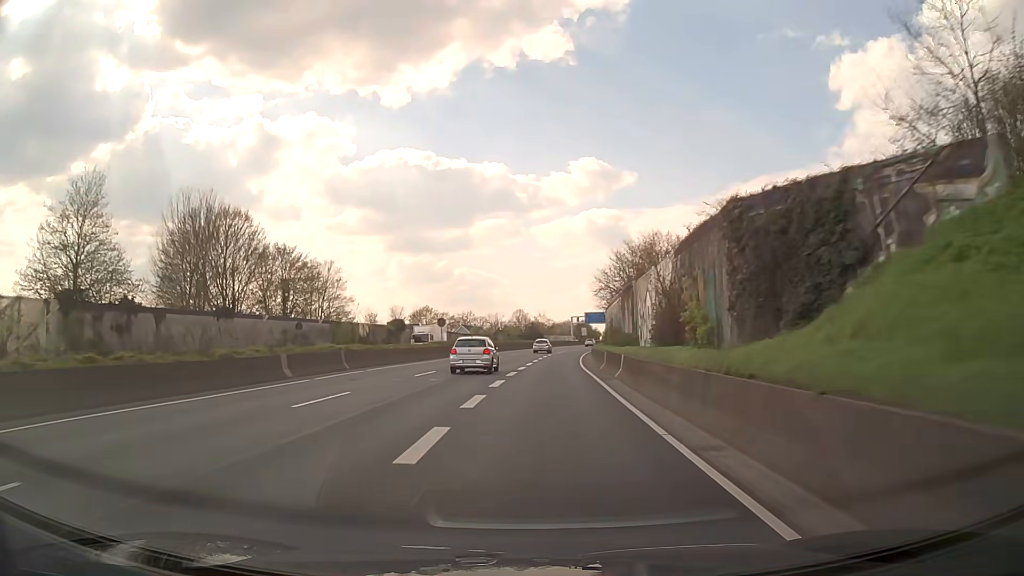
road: trunk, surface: asphalt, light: Day
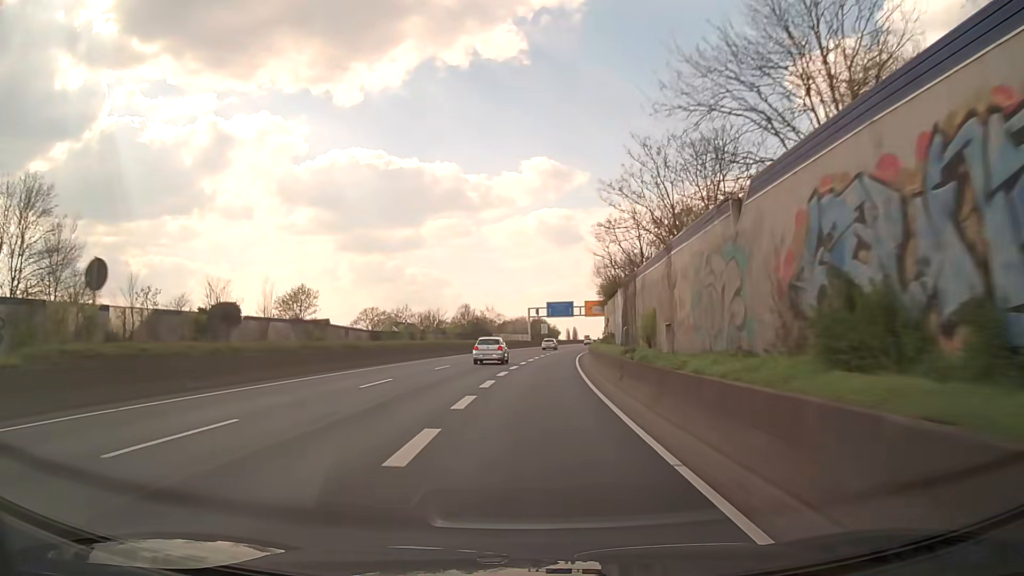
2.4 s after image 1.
(+1.3, +42.5) m; +3°
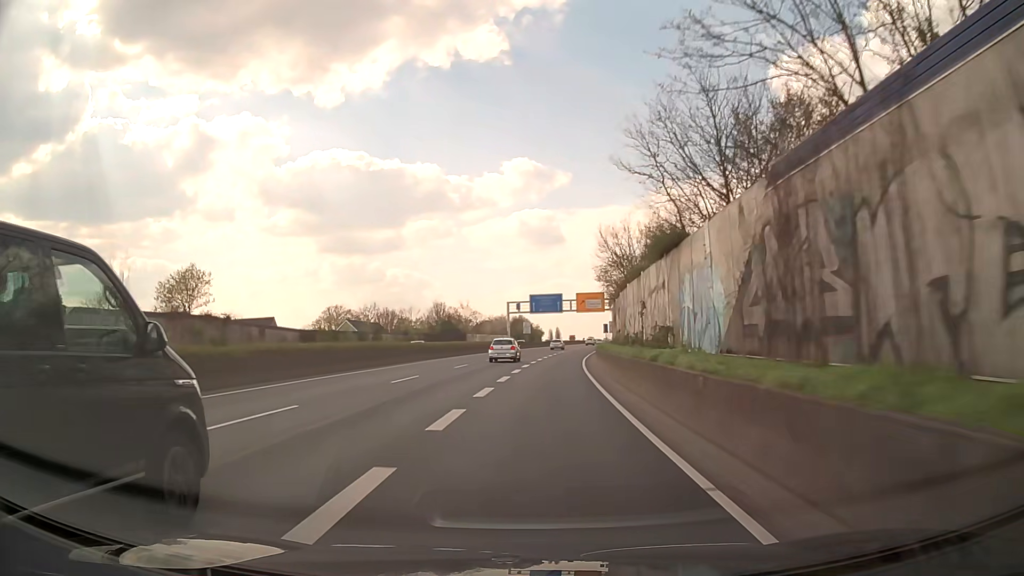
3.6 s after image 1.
(+0.4, +21.3) m; +2°
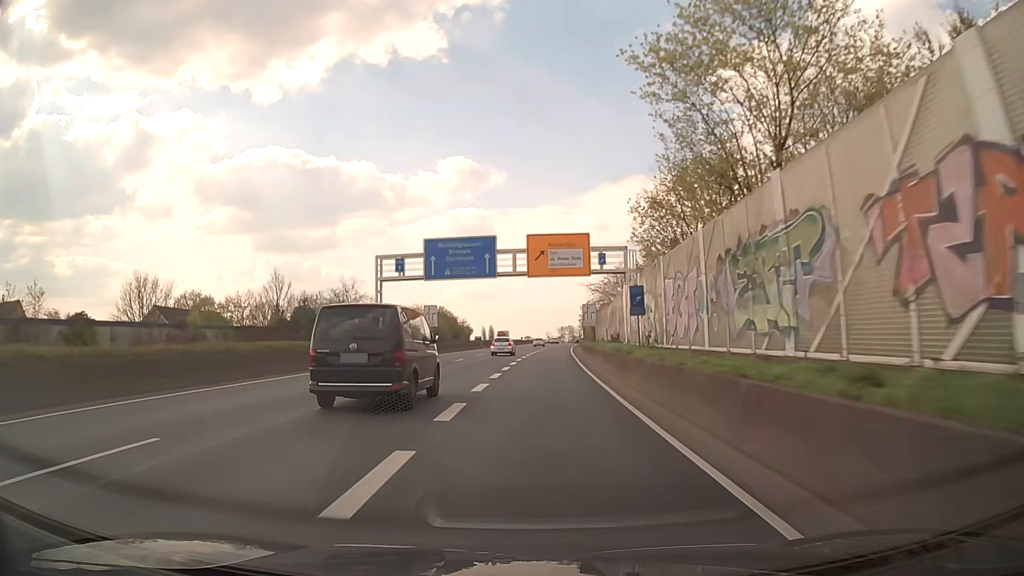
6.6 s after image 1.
(+2.3, +53.3) m; +5°
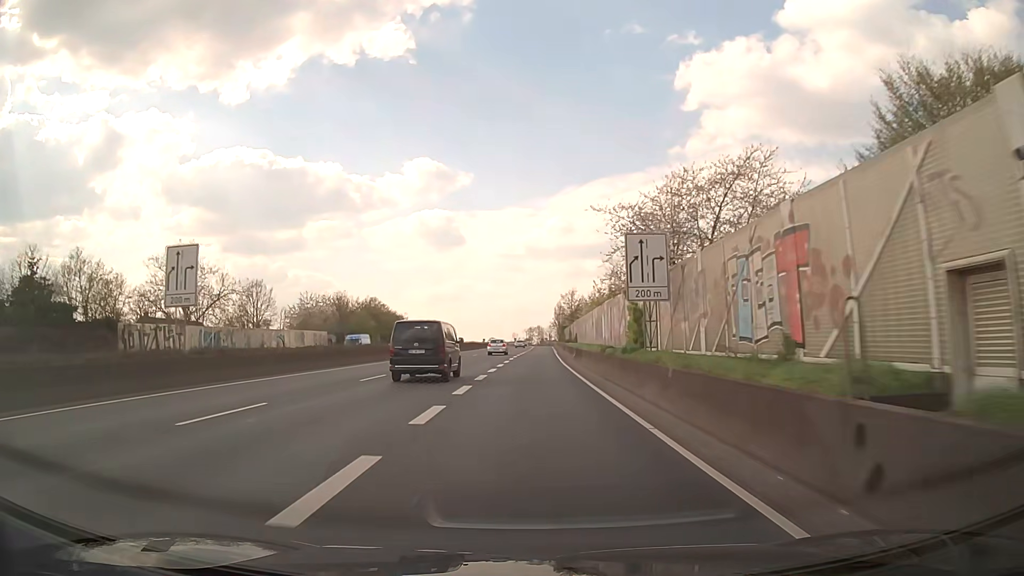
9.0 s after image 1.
(+0.9, +42.8) m; +3°
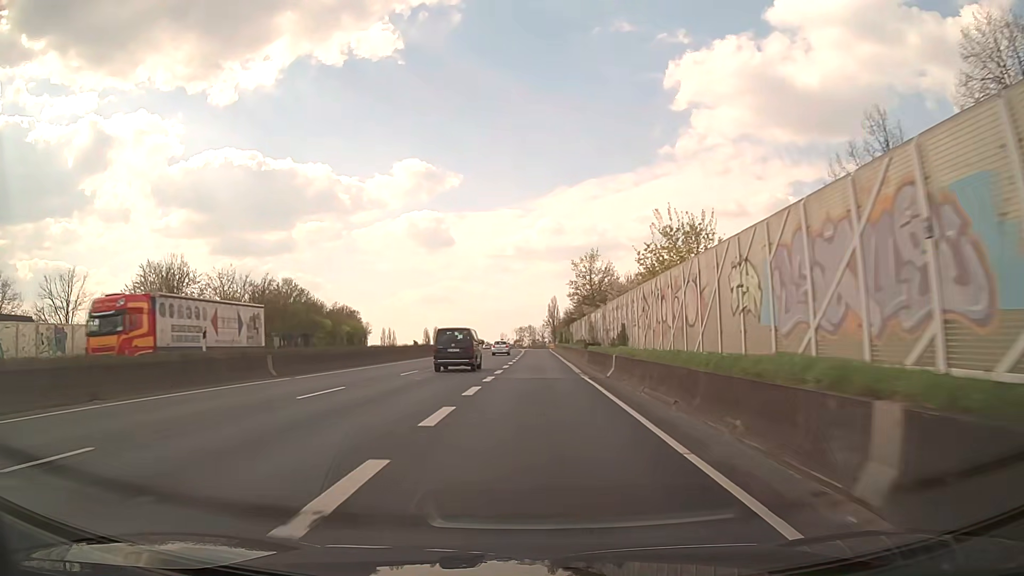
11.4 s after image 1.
(+0.2, +42.8) m; 0°
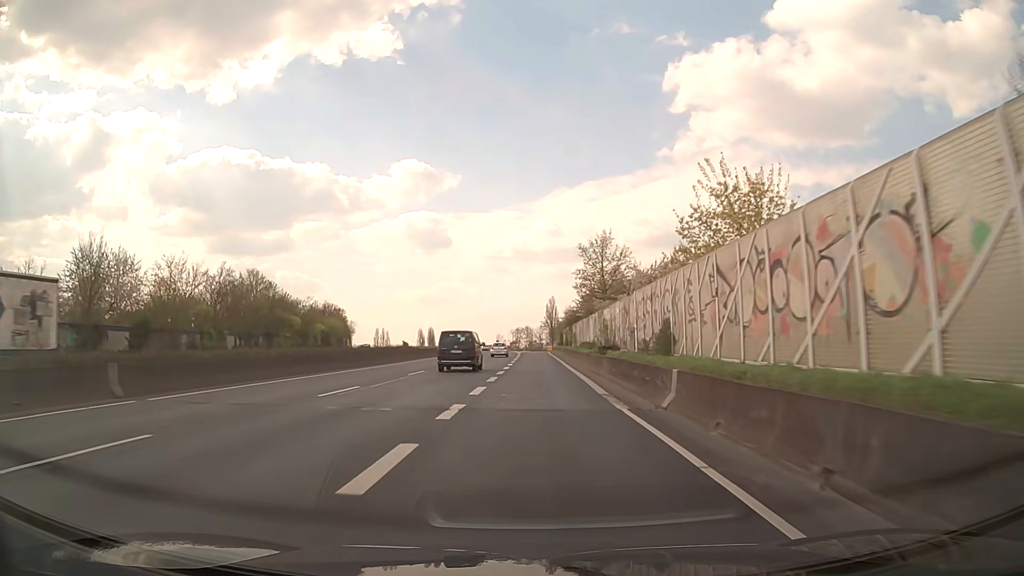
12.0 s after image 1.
(+0.1, +10.7) m; 0°
